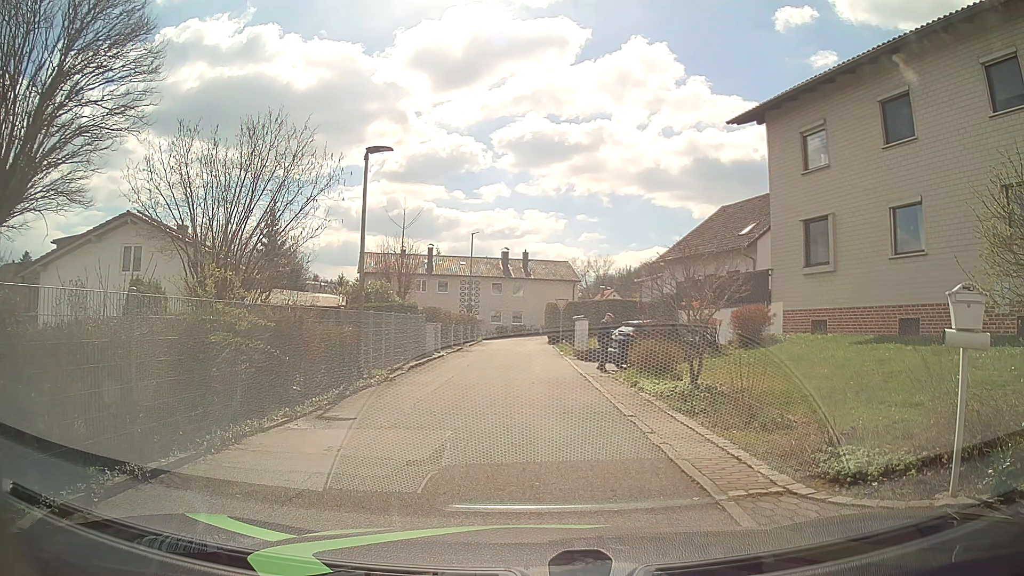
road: residential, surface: asphalt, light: Day
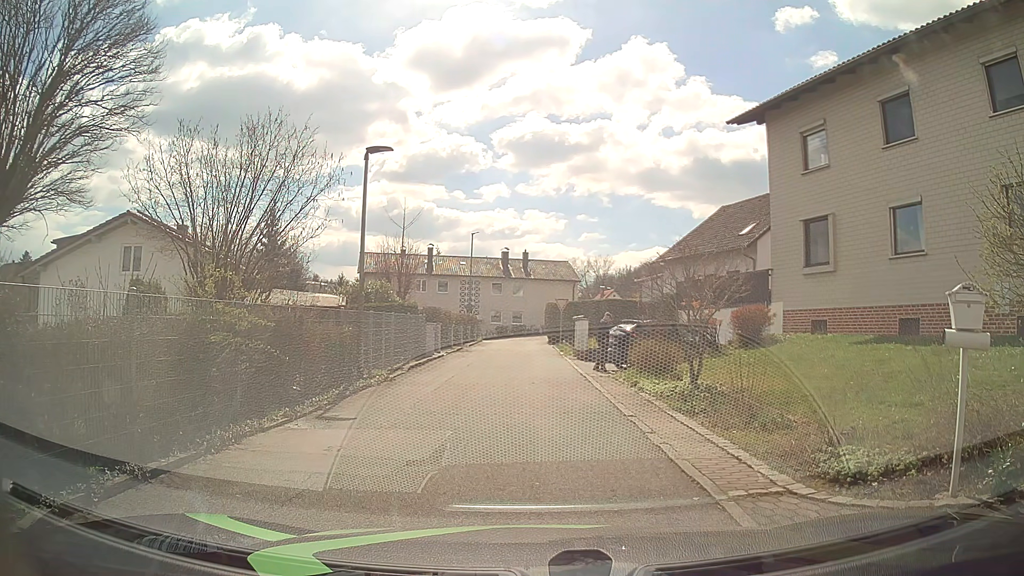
(0.0, 0.0) m; 0°
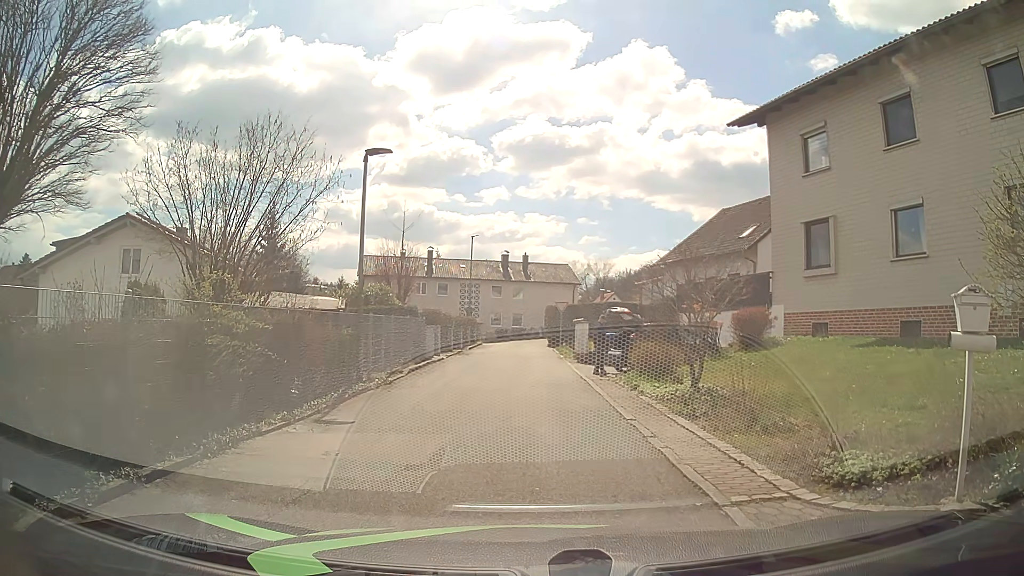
(0.0, +0.1) m; 0°
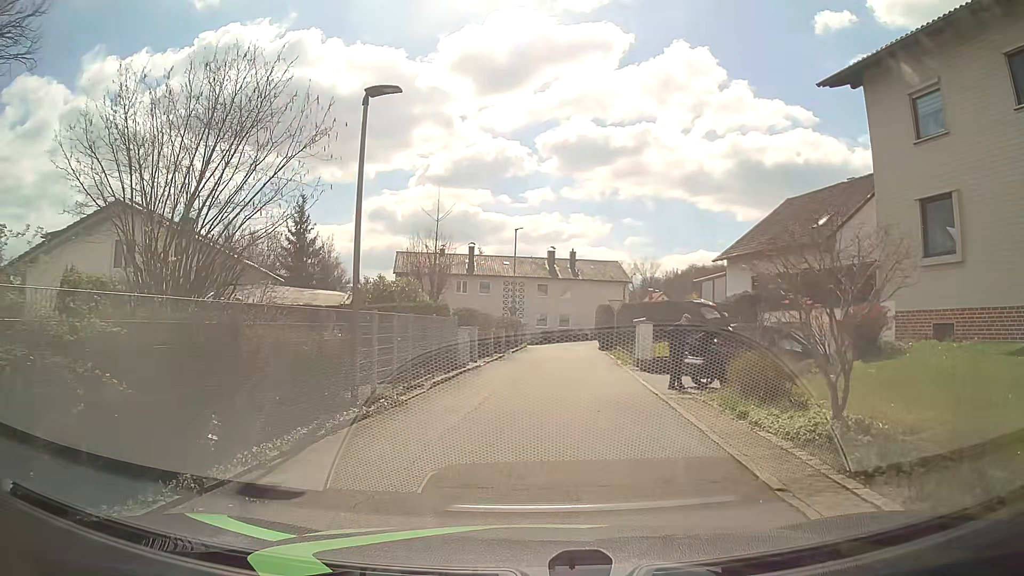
(0.0, +4.4) m; -2°
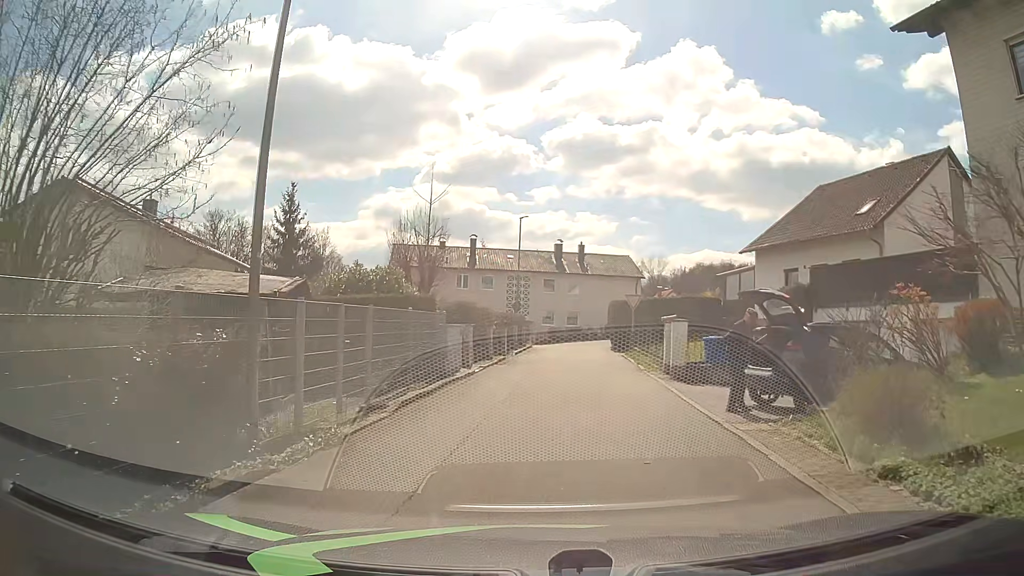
(0.0, +4.3) m; -1°
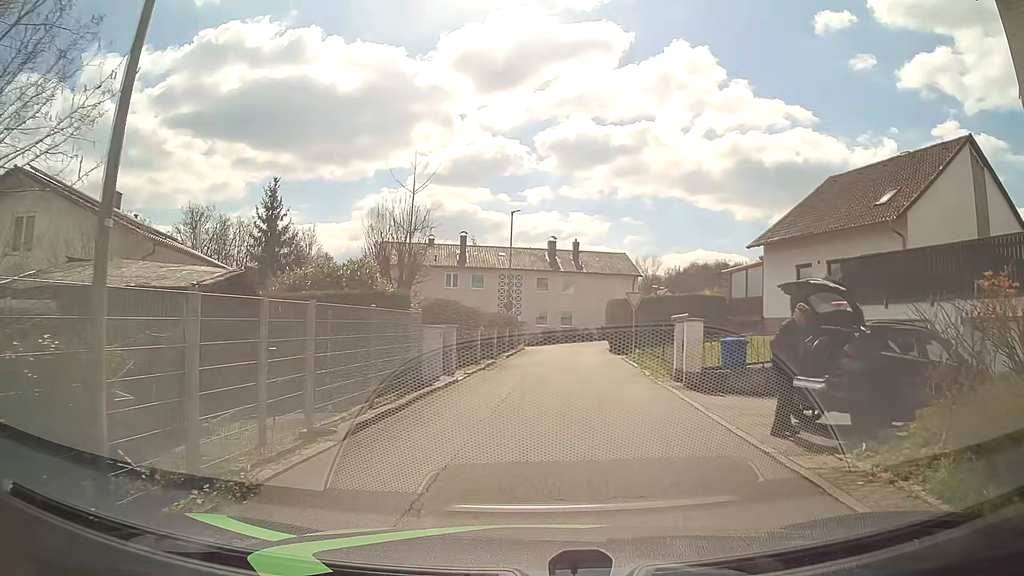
(+0.1, +2.5) m; +2°
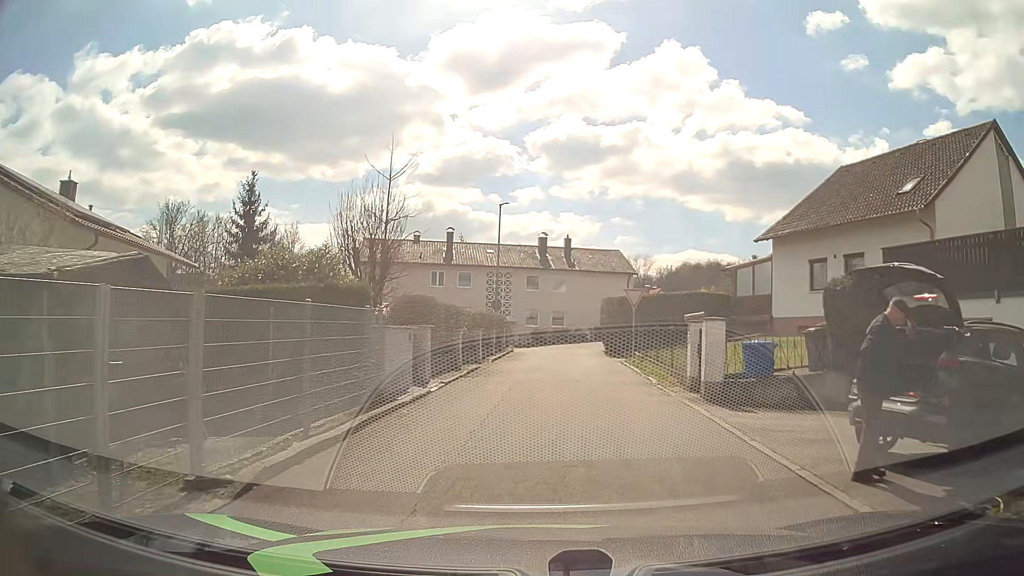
(0.0, +2.6) m; +2°
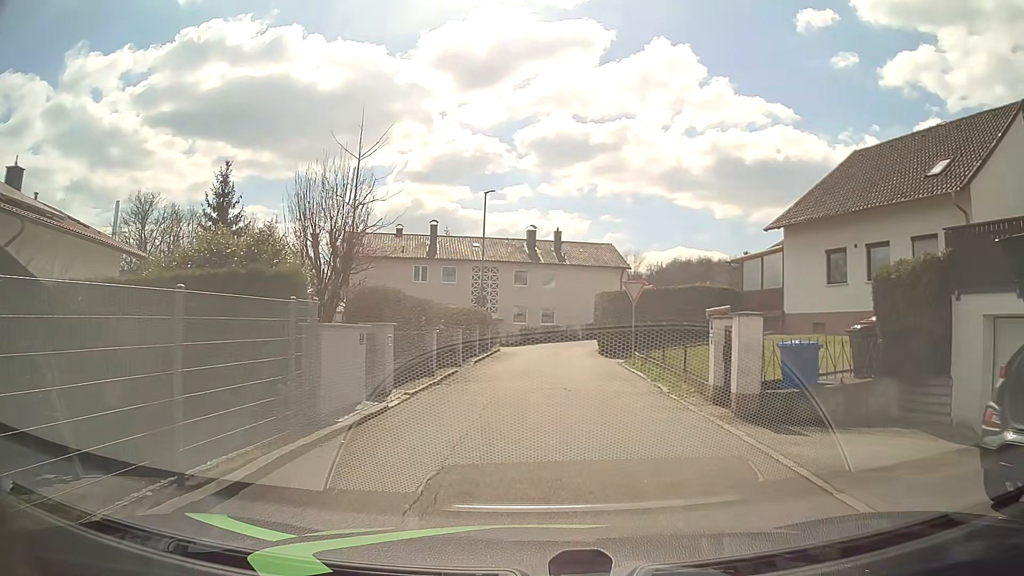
(0.0, +2.8) m; 0°
(0, +10) (+1, +20) (+1, +30) (0, +40) (-10, +41) (-19, +38) (-28, +34) (-35, +27) (-38, +17) (-40, +7) m
